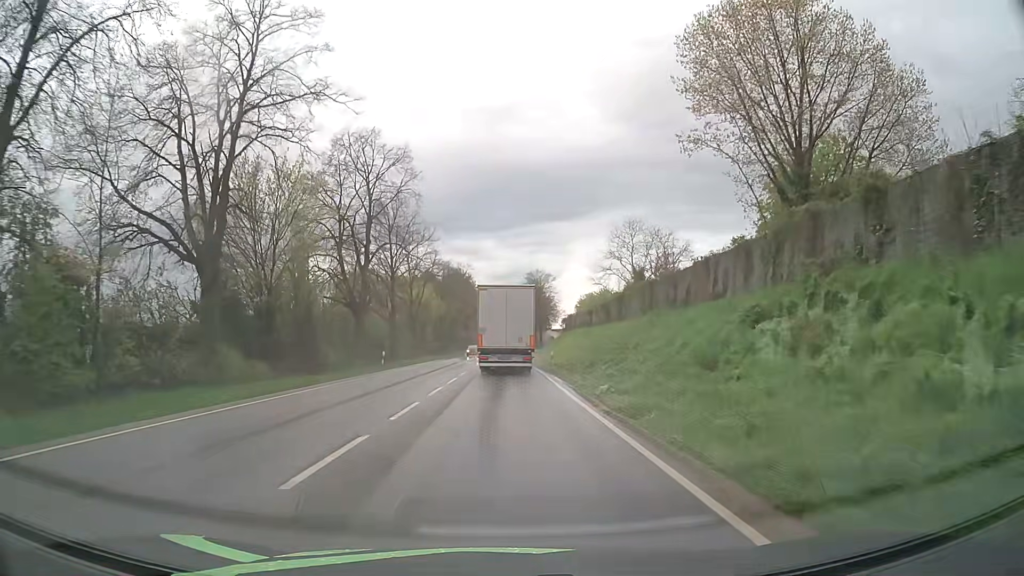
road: primary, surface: asphalt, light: Day
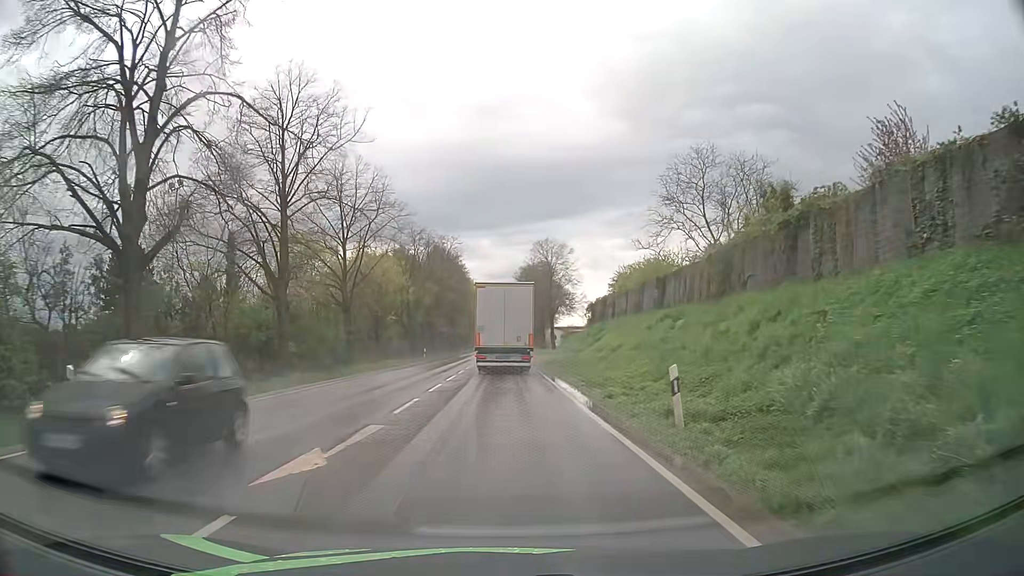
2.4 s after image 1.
(+0.1, +28.8) m; 0°
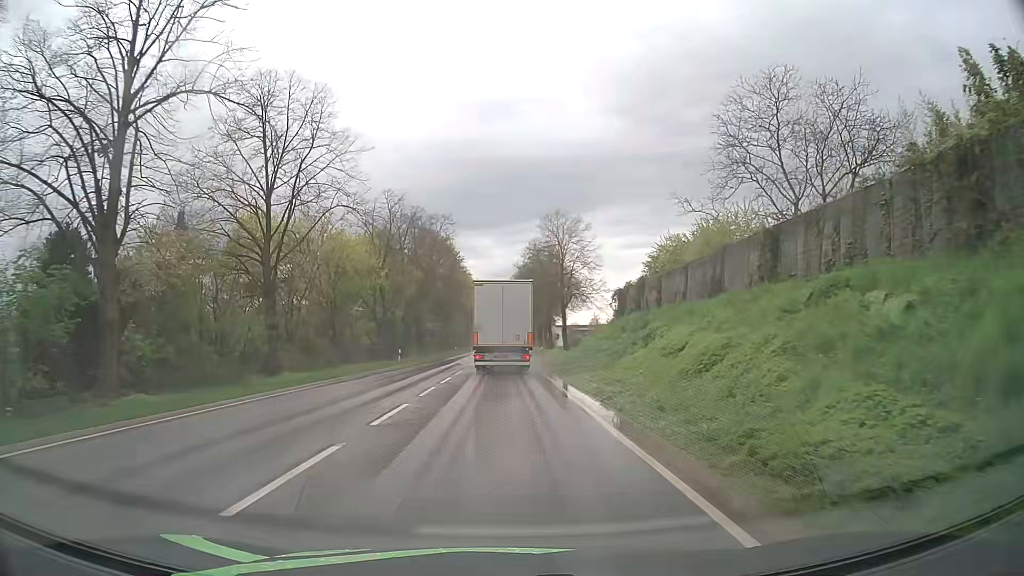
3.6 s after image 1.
(0.0, +14.2) m; 0°
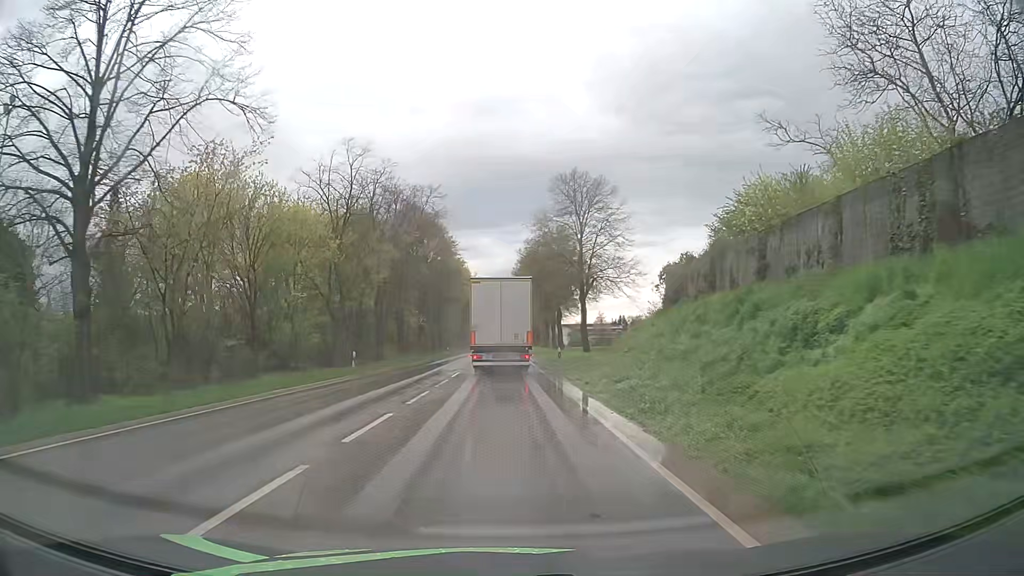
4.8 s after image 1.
(0.0, +13.9) m; 0°
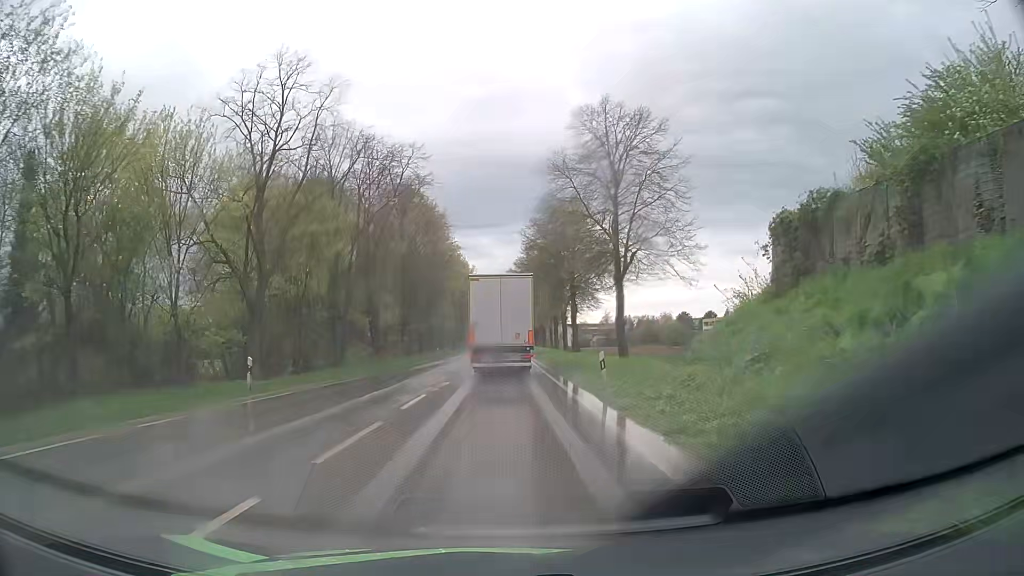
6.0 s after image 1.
(0.0, +13.3) m; 0°
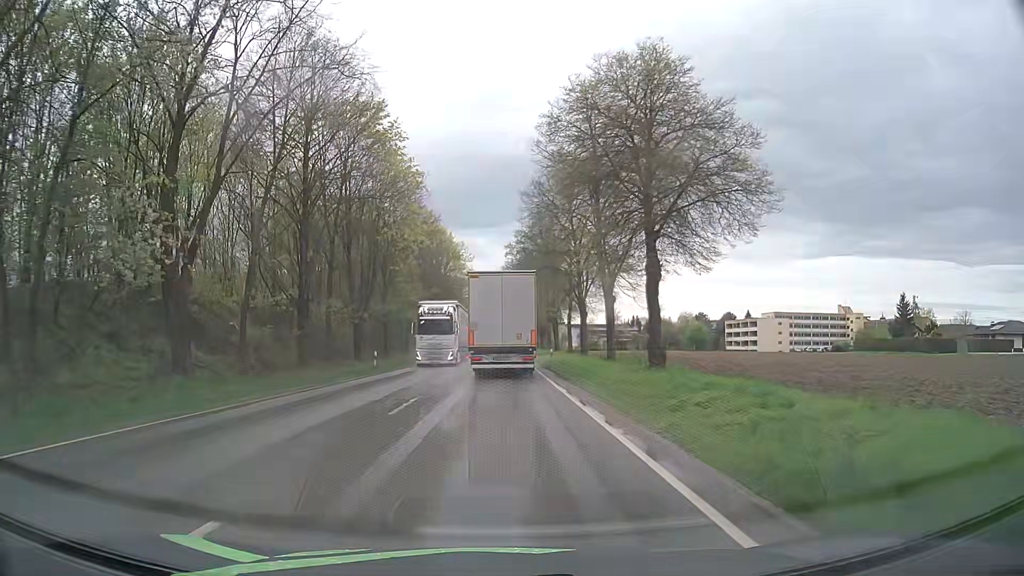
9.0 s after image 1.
(+0.1, +30.5) m; +1°
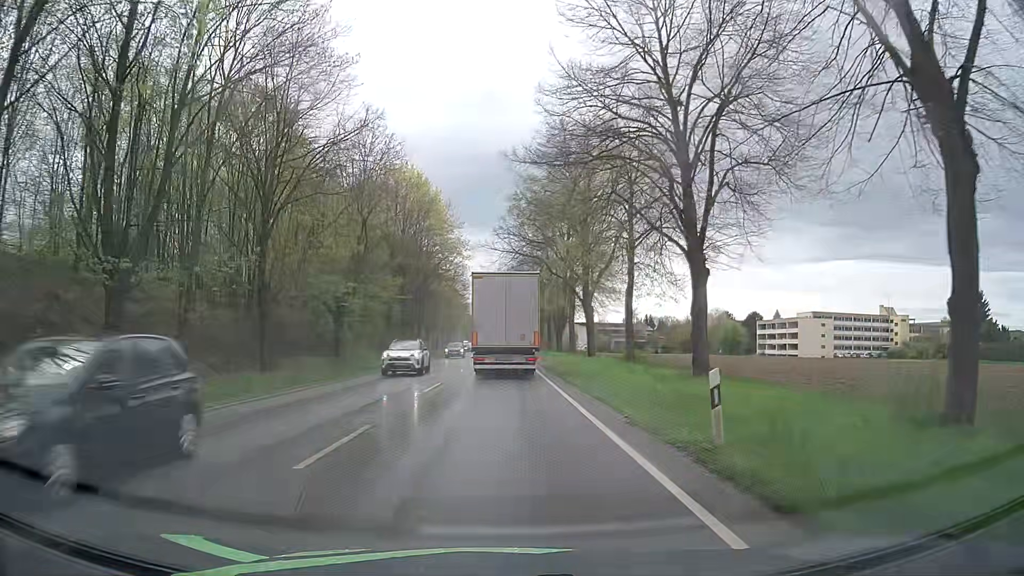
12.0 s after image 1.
(-0.4, +28.8) m; -1°
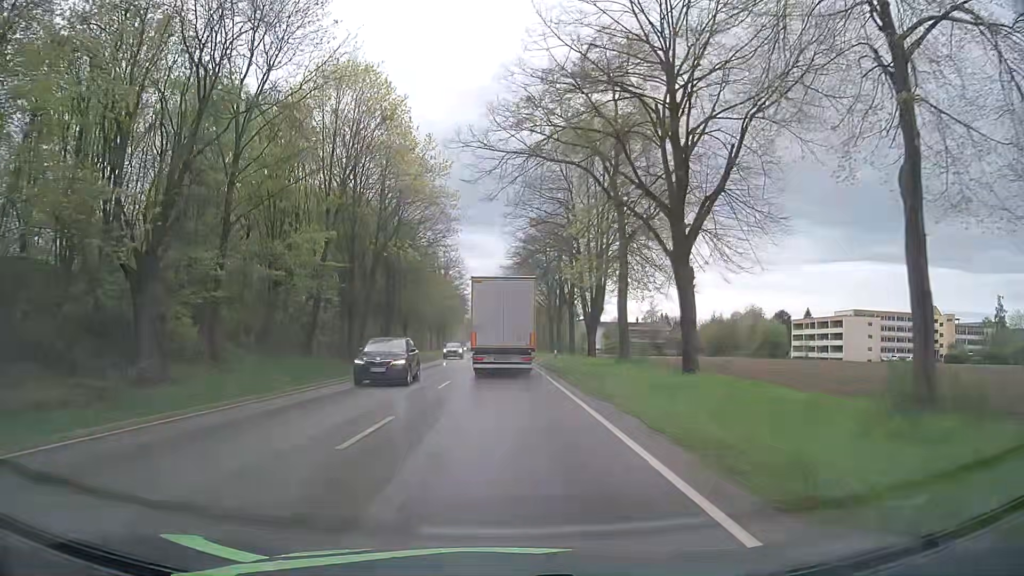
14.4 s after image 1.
(0.0, +23.0) m; 0°
(0, +10) (0, +20) (0, +30) (0, +40) (0, +50) (0, +60) (0, +70) (0, +80) (0, +90) (-1, +100) m
